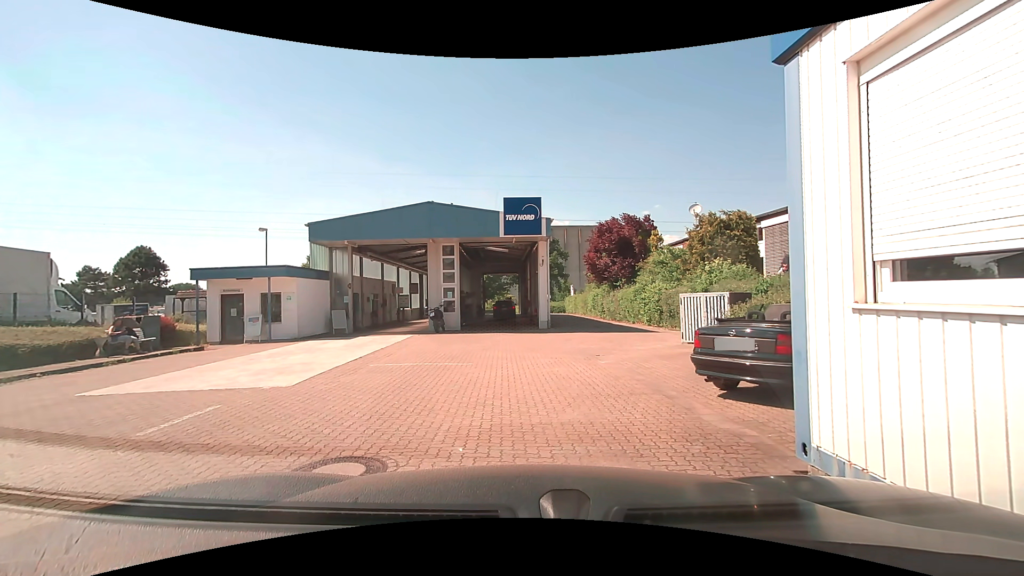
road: service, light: Day
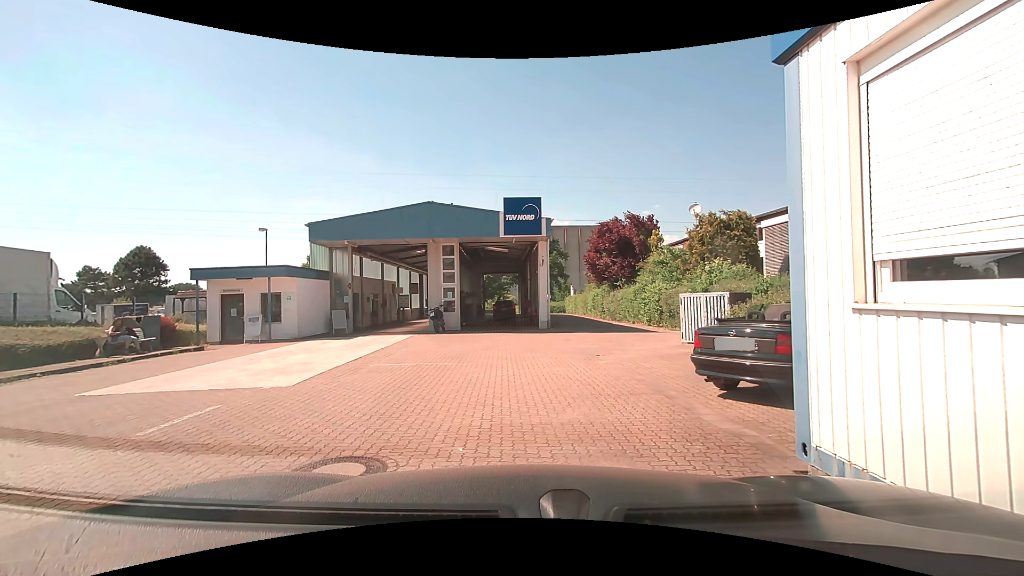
(0.0, 0.0) m; 0°
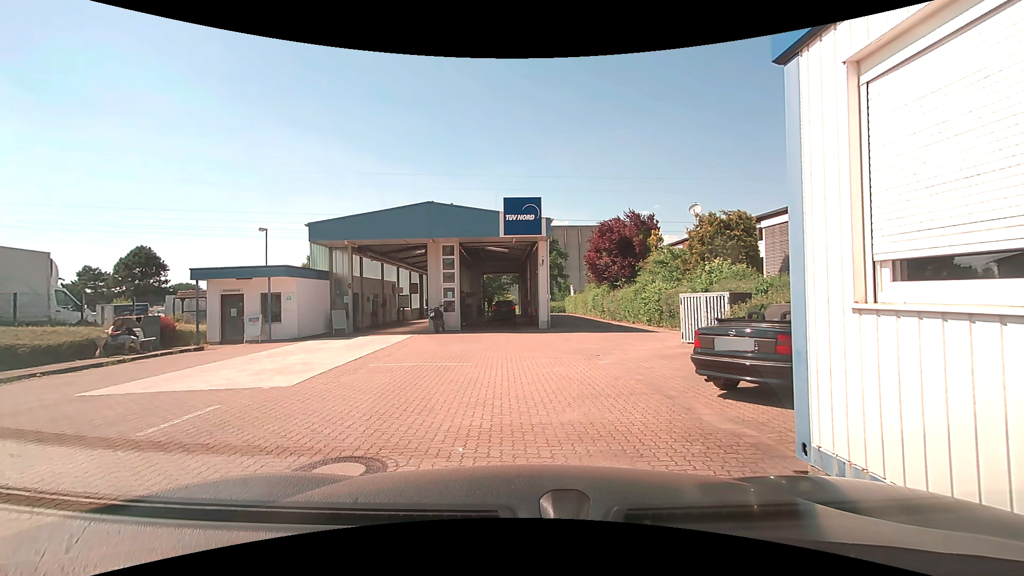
(0.0, 0.0) m; 0°
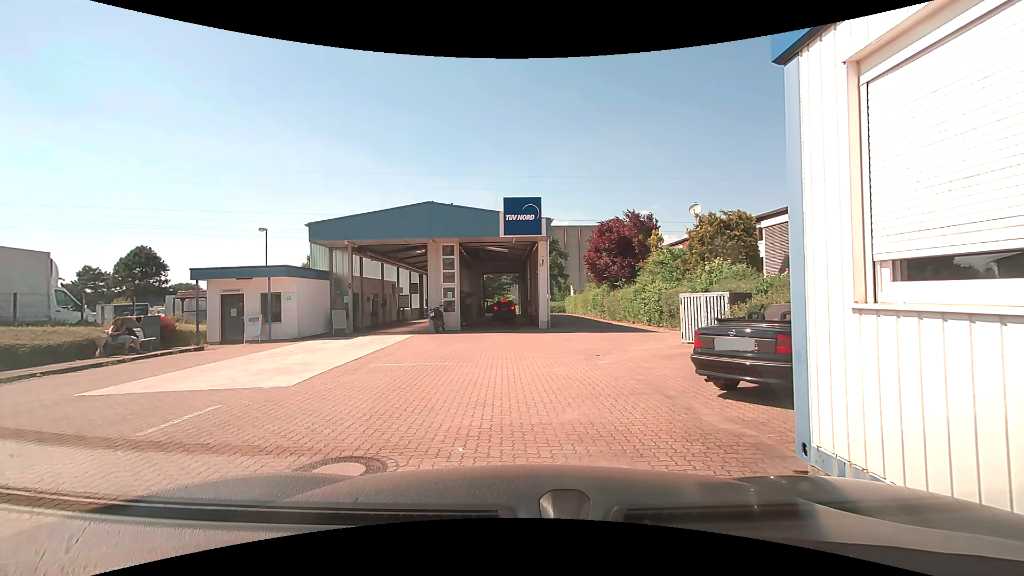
(0.0, 0.0) m; 0°
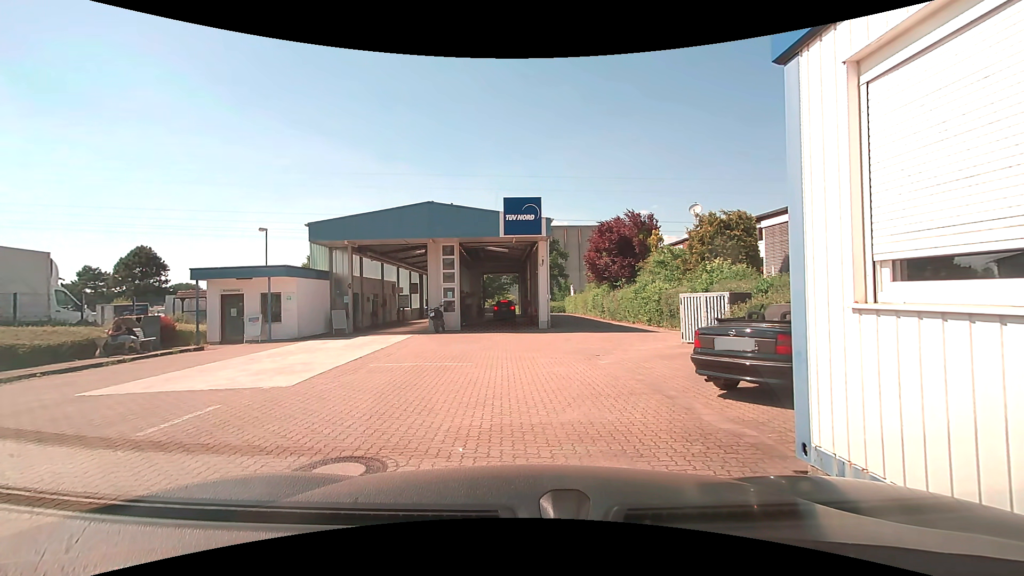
(0.0, 0.0) m; 0°
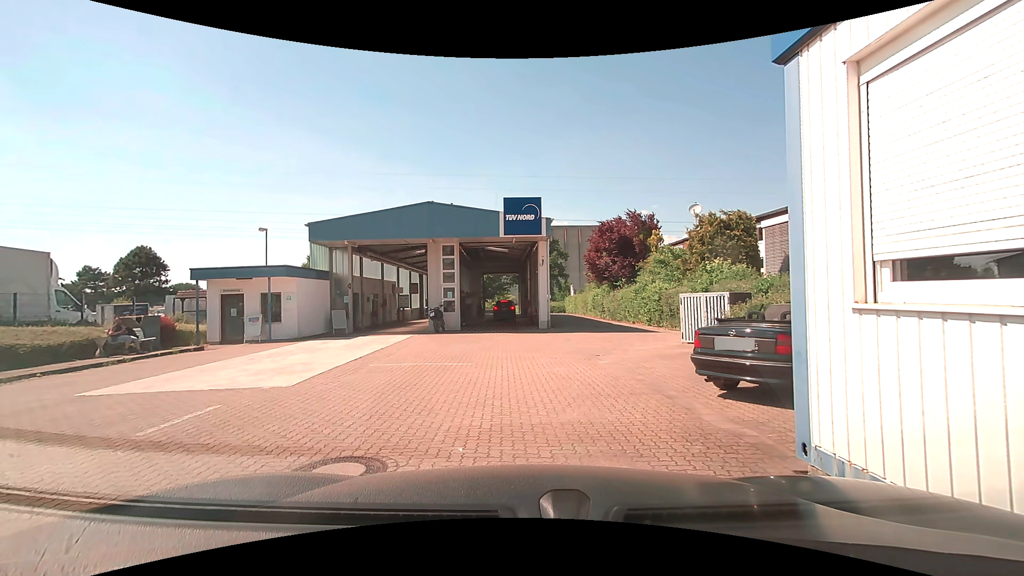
(0.0, 0.0) m; 0°
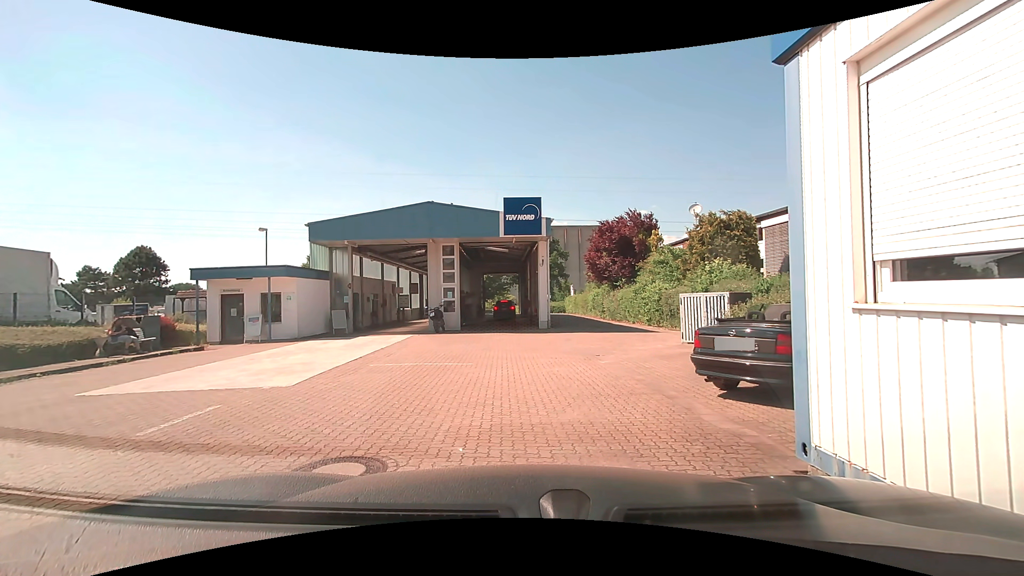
(0.0, 0.0) m; 0°
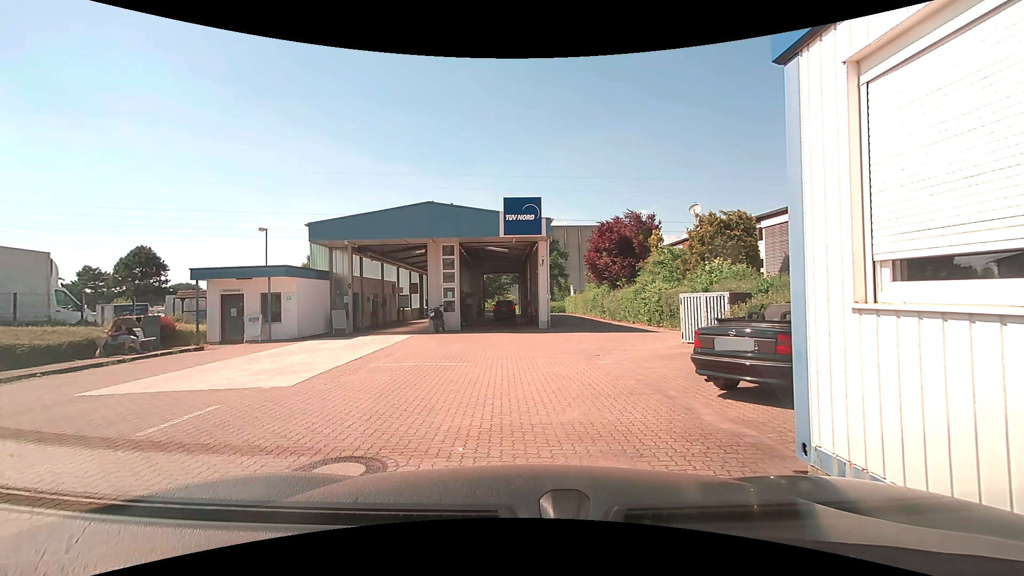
(0.0, 0.0) m; 0°
